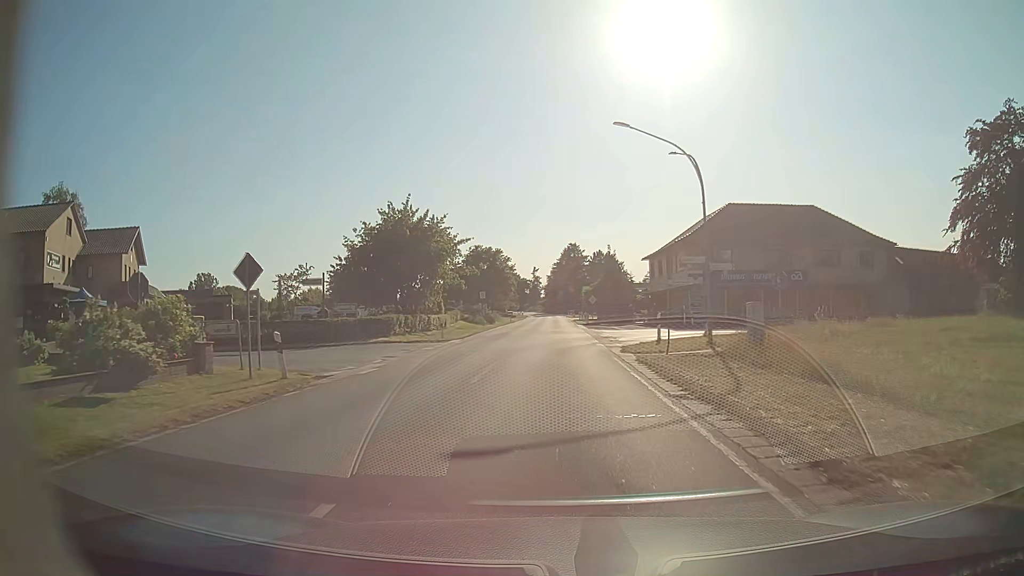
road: secondary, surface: asphalt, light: Day
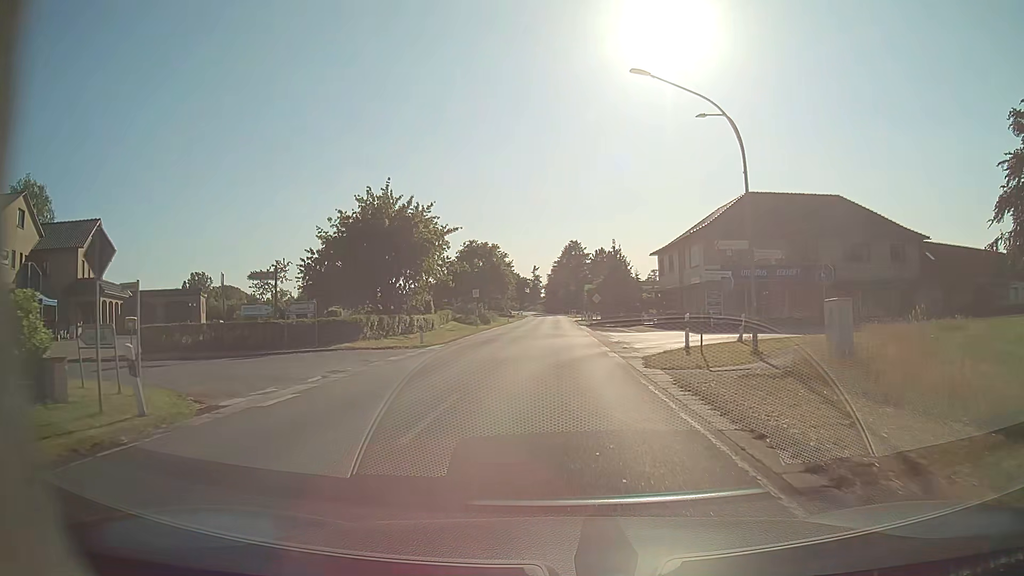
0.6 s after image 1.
(0.0, +5.5) m; 0°
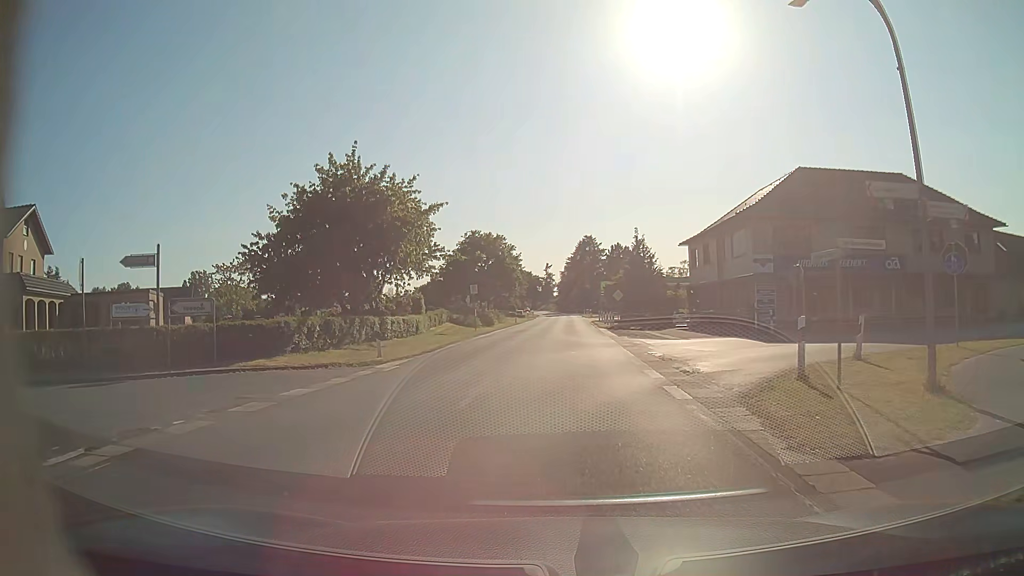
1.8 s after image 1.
(0.0, +8.8) m; -1°
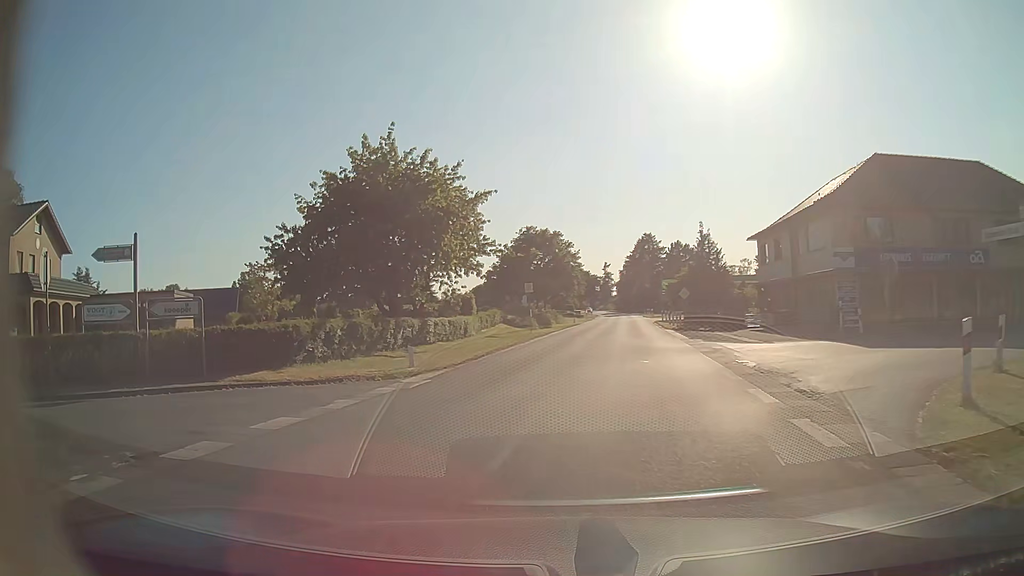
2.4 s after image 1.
(-0.1, +3.5) m; -4°
